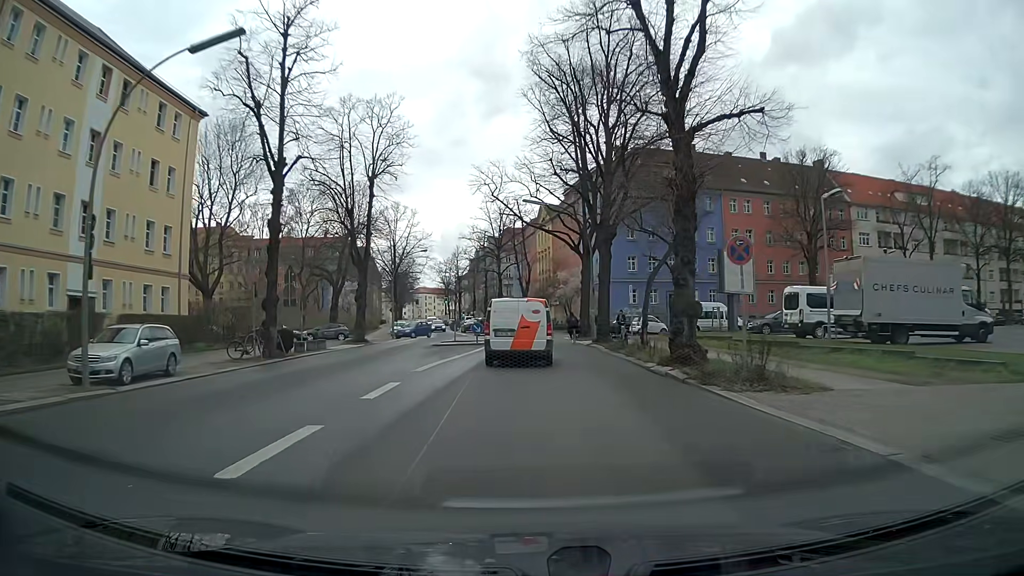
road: secondary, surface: asphalt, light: Day
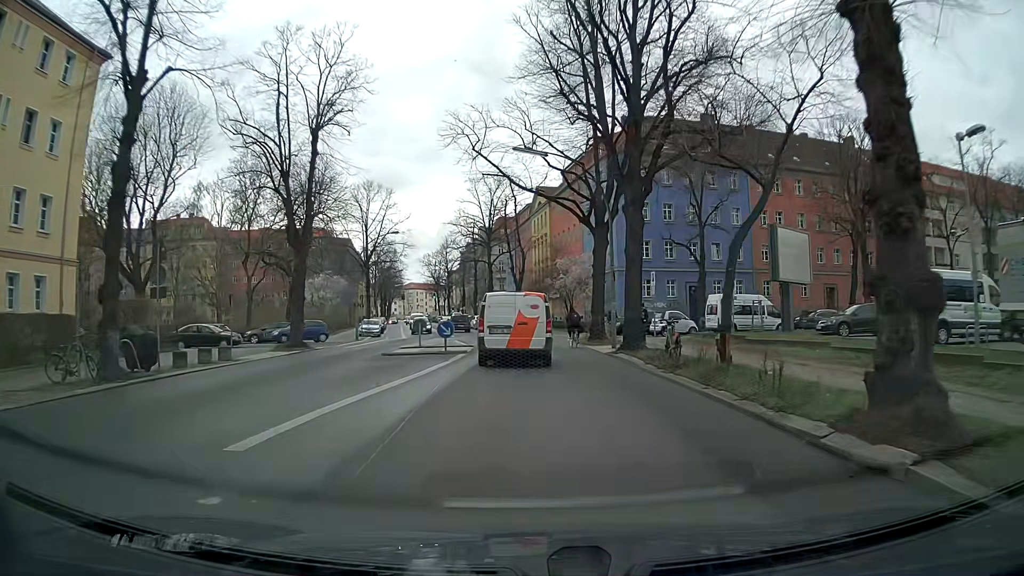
(+0.1, +10.8) m; +1°
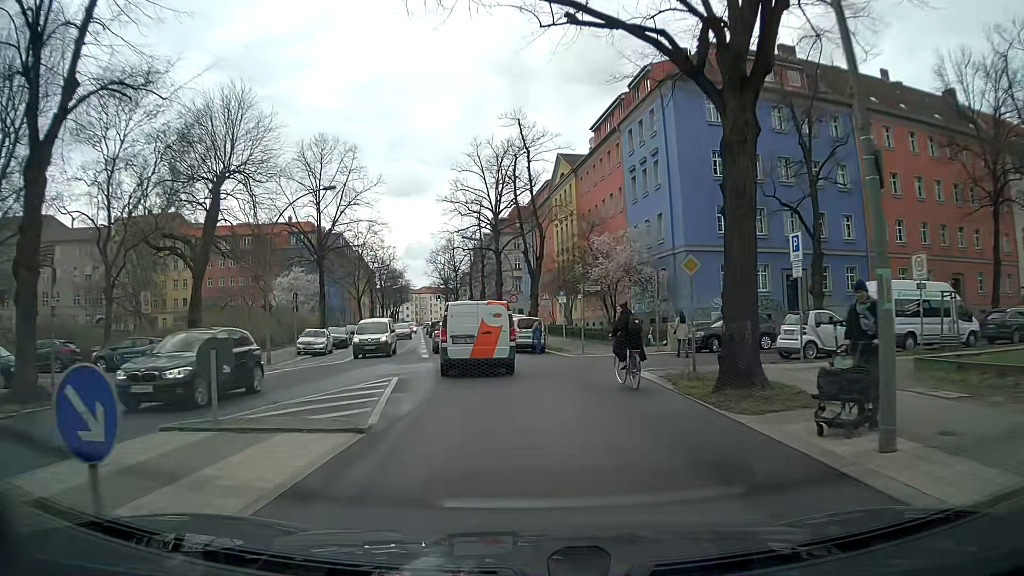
(-0.1, +19.5) m; -2°
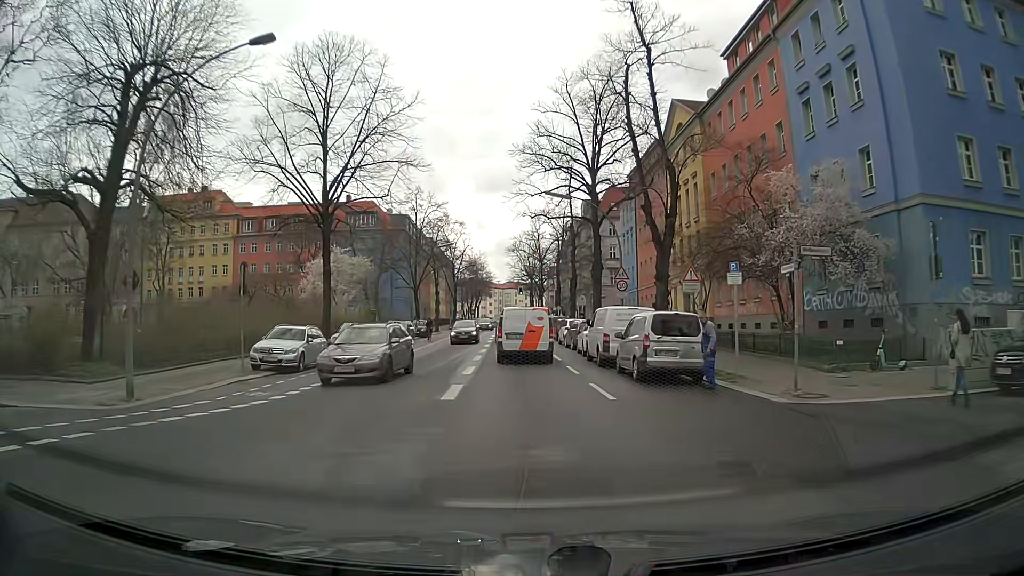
(-1.1, +16.6) m; -7°
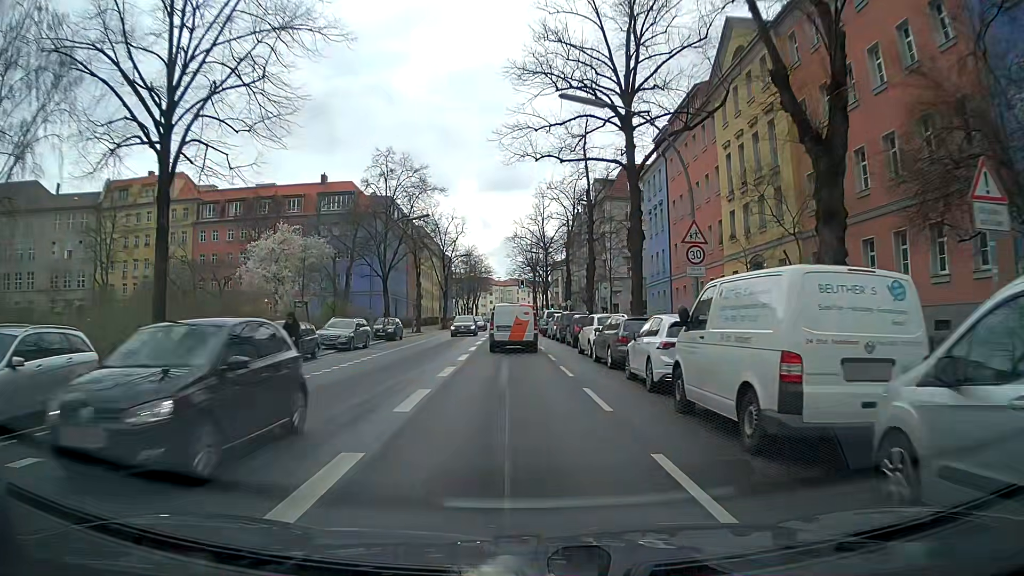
(-0.2, +15.0) m; -1°
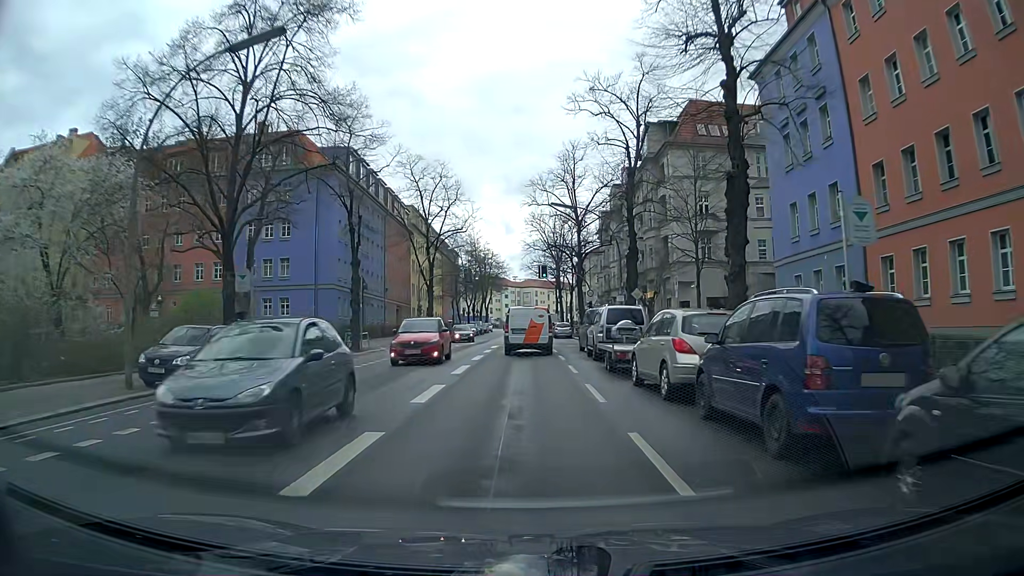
(-0.6, +28.9) m; -1°
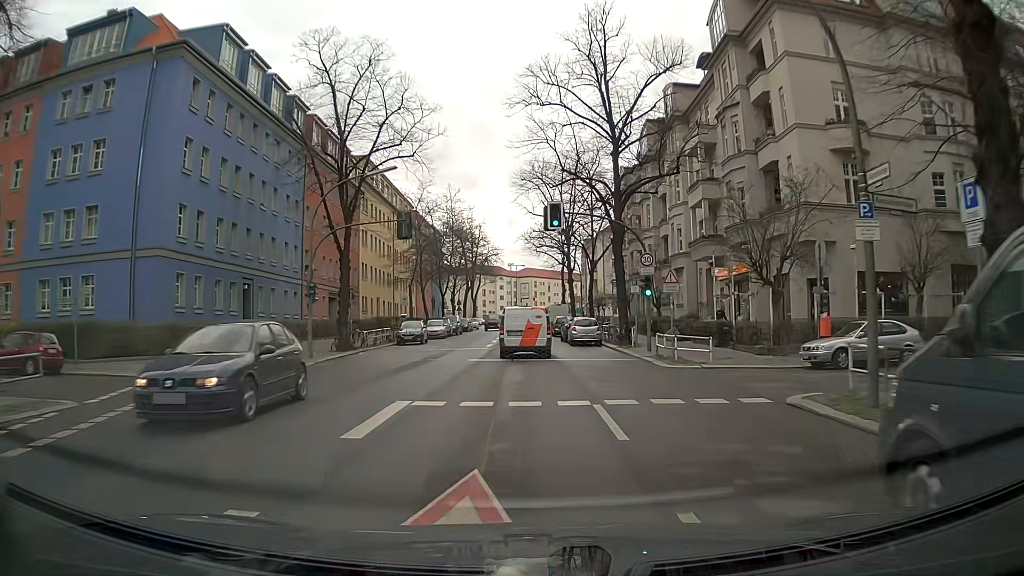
(-0.2, +27.4) m; 0°
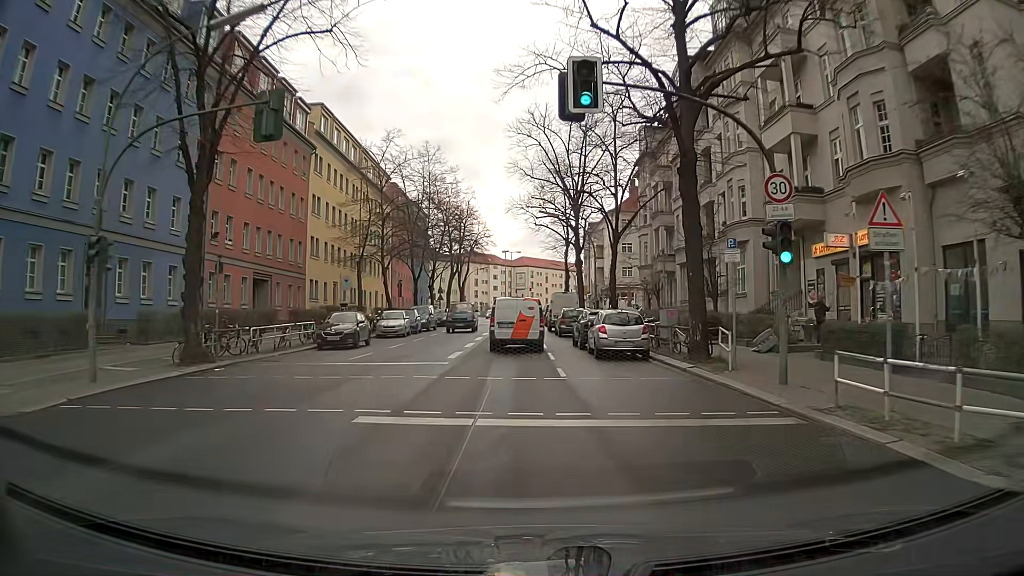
(-0.1, +15.3) m; 0°
(0, +10) (0, +20) (-1, +30) (-1, +40) (-1, +50) (-1, +60) (-1, +70) (0, +80) (+1, +90) (+1, +100) m
